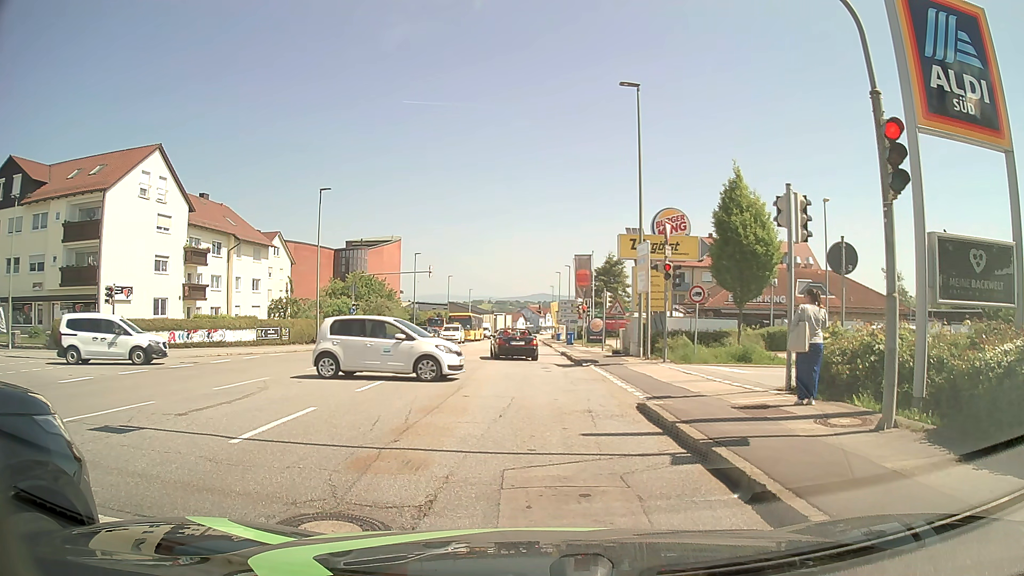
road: tertiary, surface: asphalt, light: Day
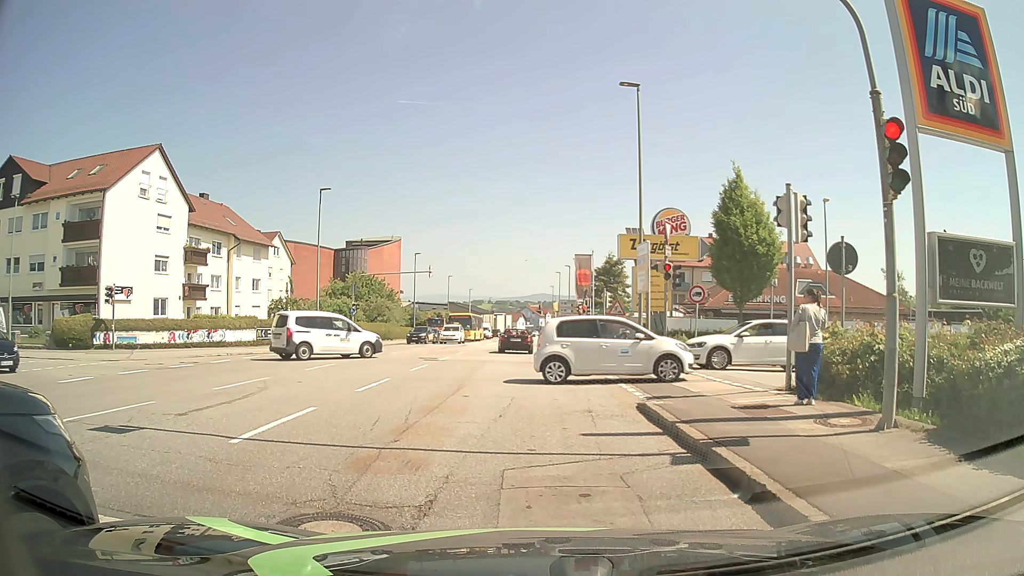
(0.0, 0.0) m; 0°
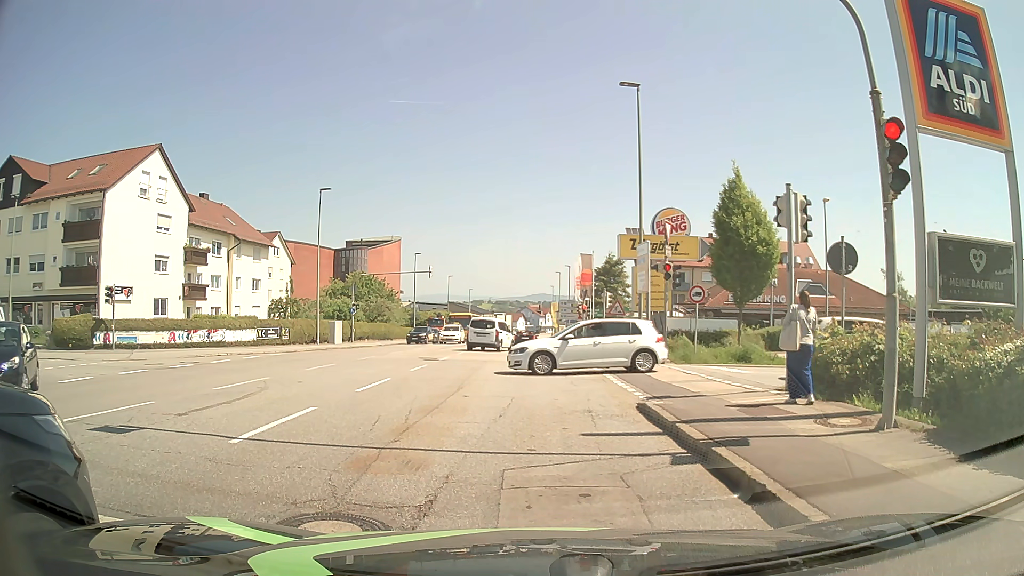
(0.0, 0.0) m; 0°
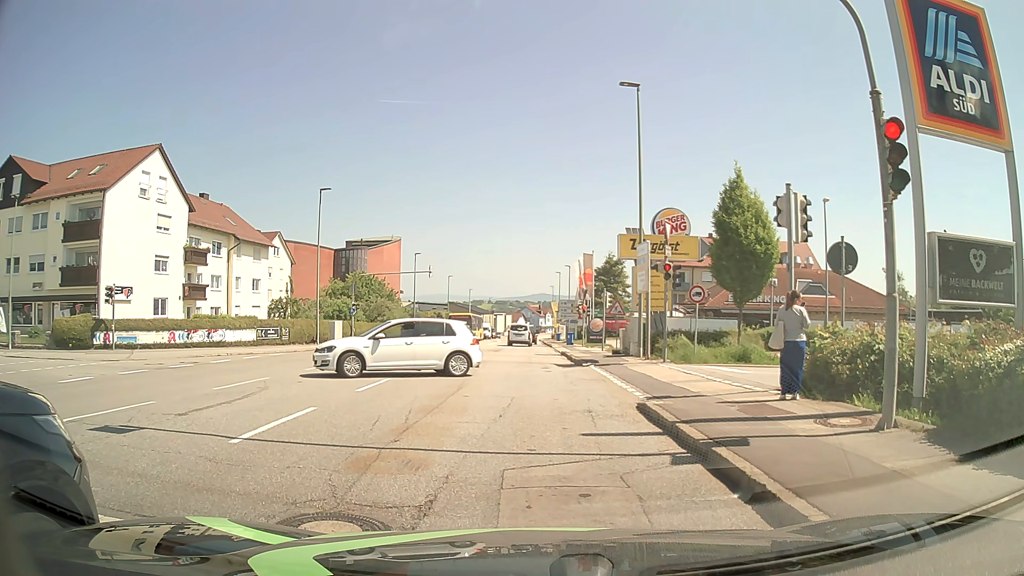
(0.0, 0.0) m; 0°
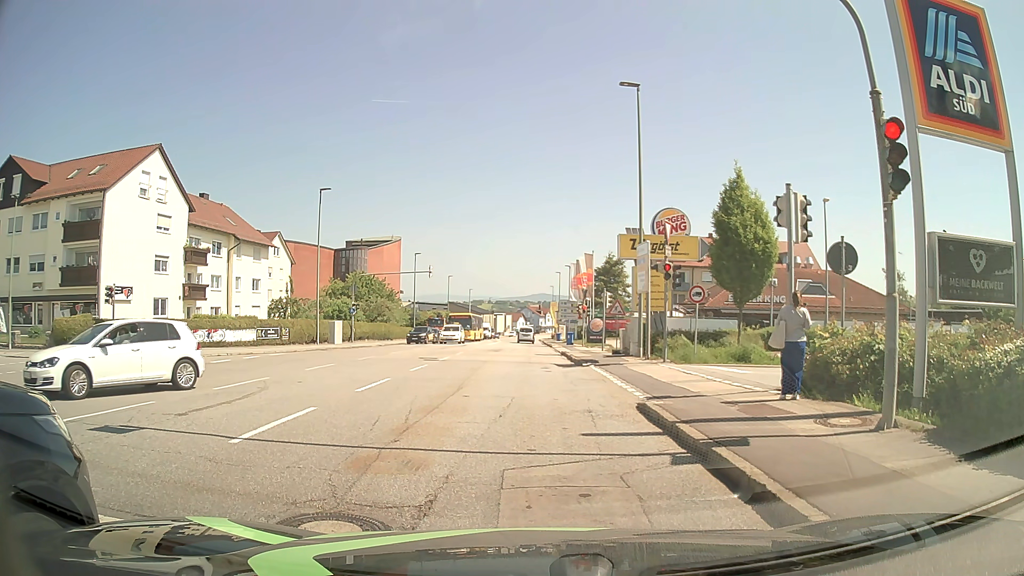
(0.0, 0.0) m; 0°
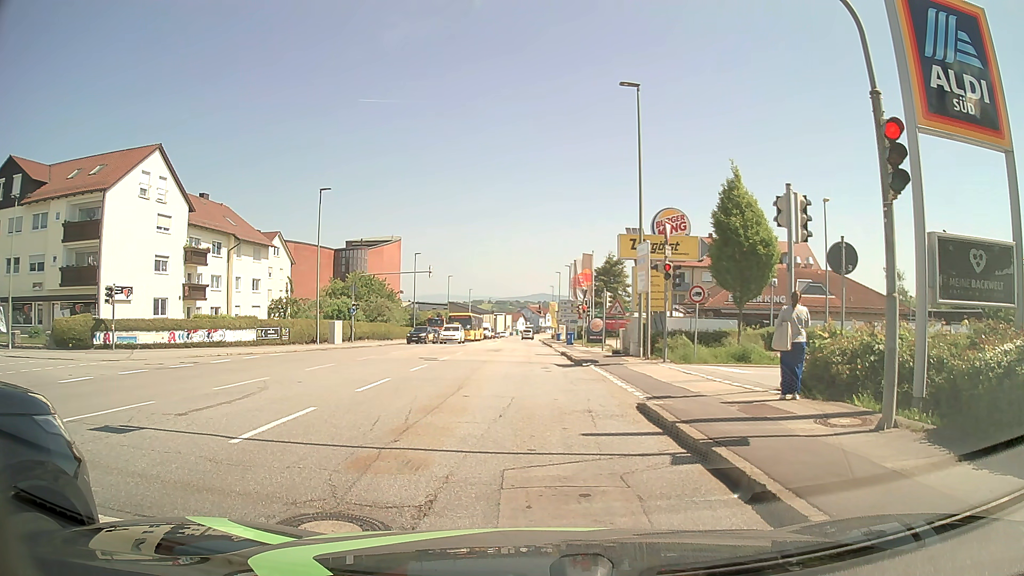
(0.0, 0.0) m; 0°
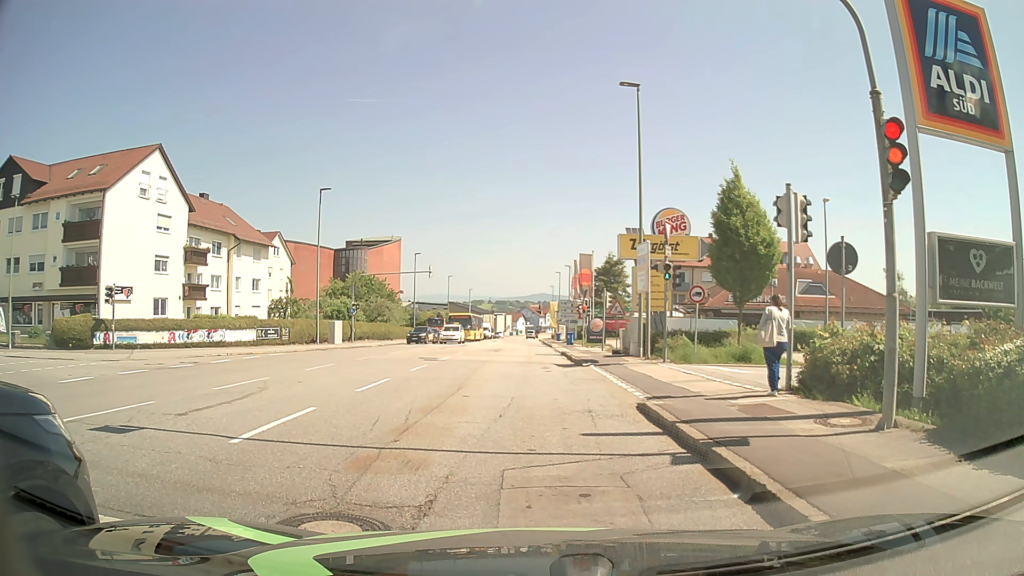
(0.0, 0.0) m; 0°
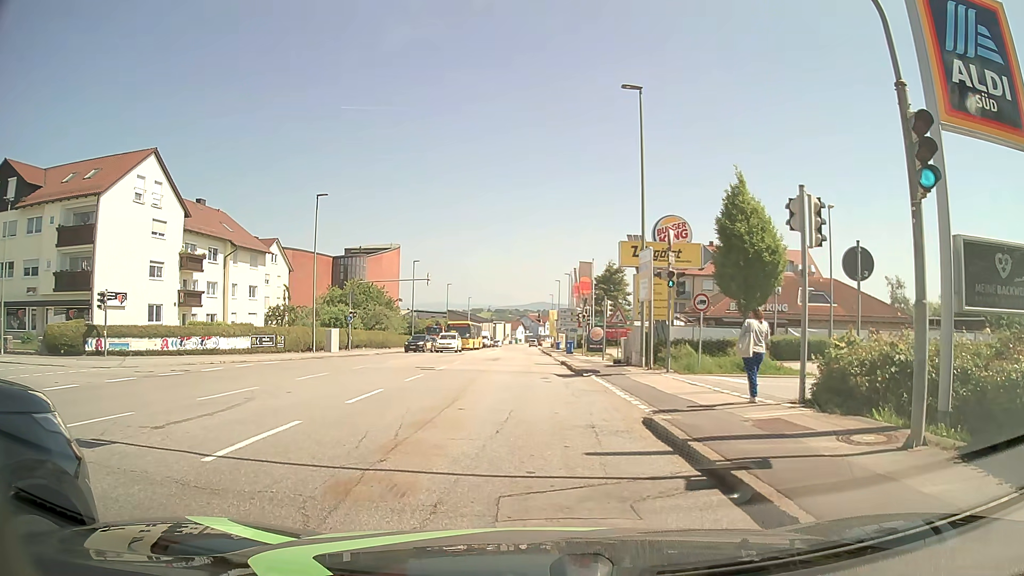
(0.0, +0.7) m; -2°
(0, +10) (0, +20) (0, +30) (0, +40) (0, +50) (0, +60) (0, +70) (0, +80) (0, +90) (0, +100) m
